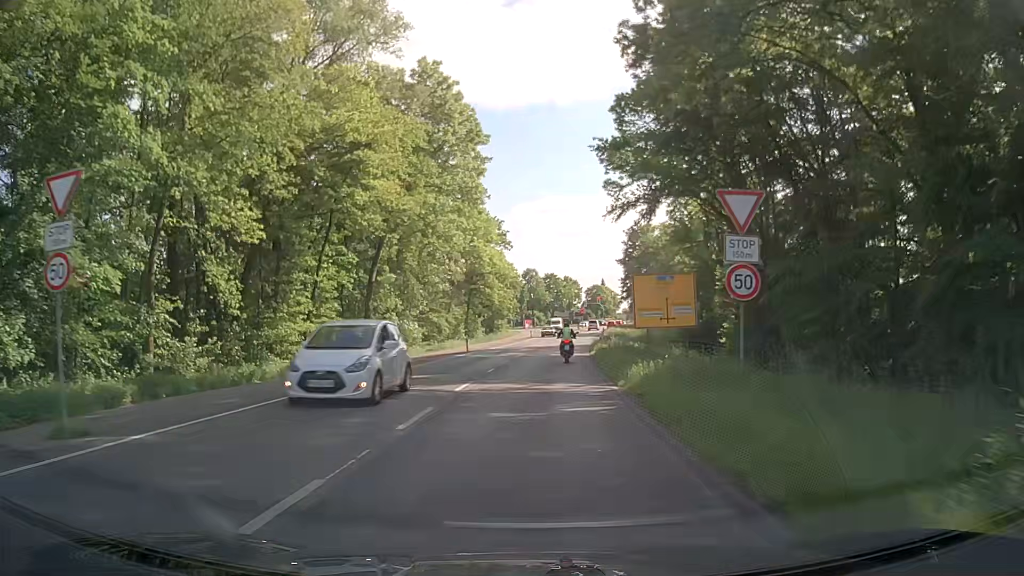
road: secondary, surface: asphalt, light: Day
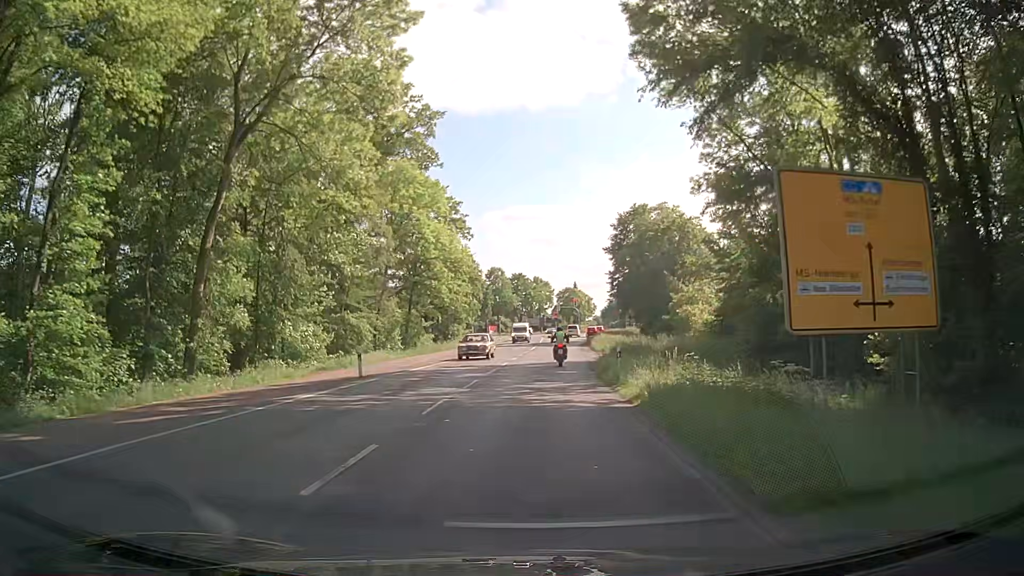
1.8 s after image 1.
(+0.4, +21.8) m; +2°
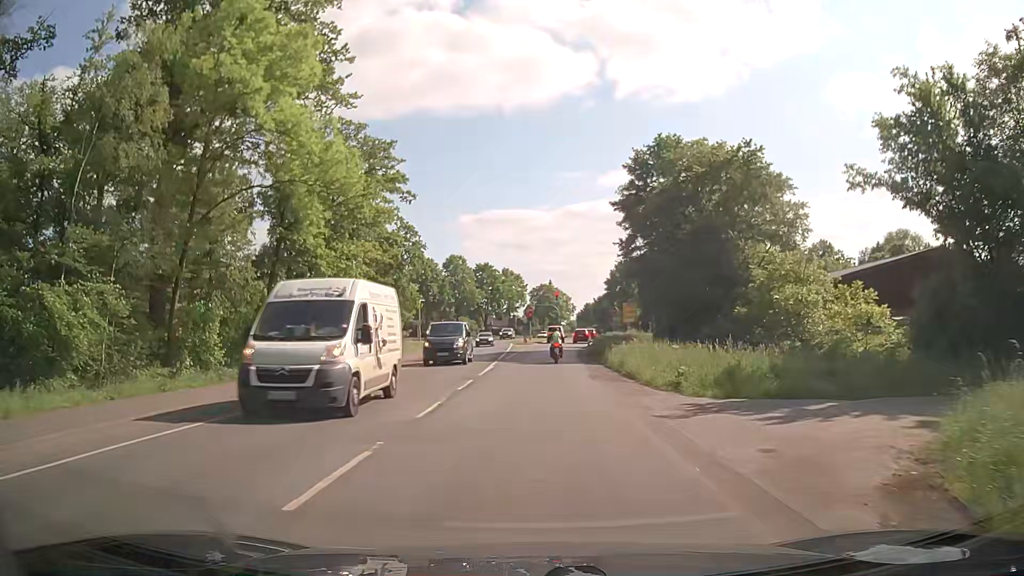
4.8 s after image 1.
(+0.8, +30.7) m; +3°
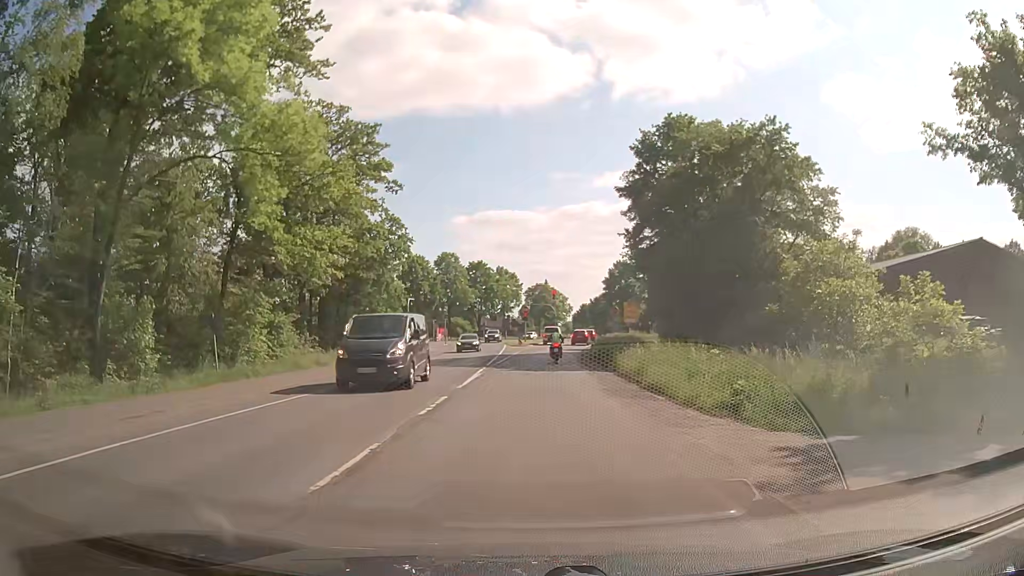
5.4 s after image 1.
(0.0, +5.3) m; +1°
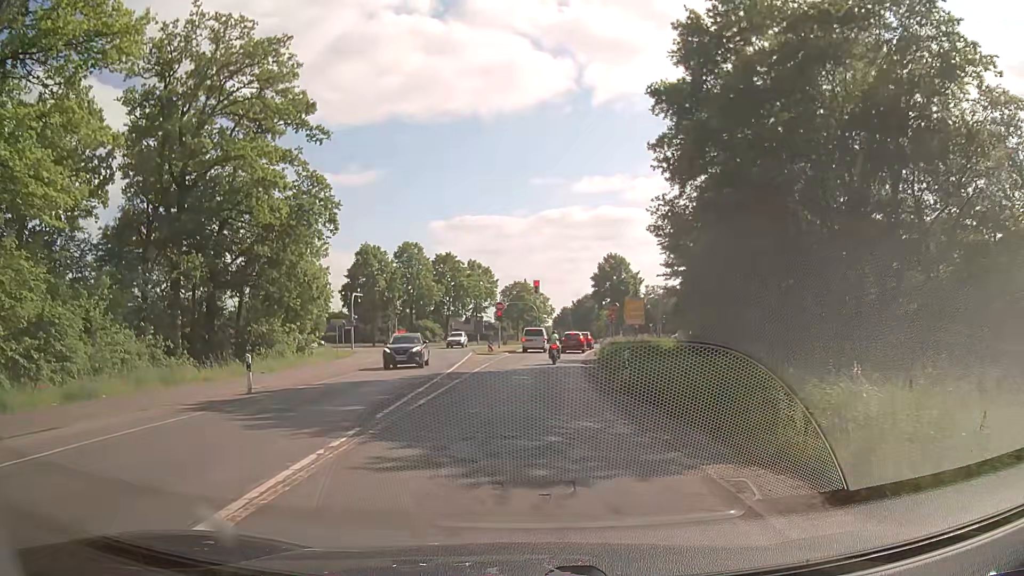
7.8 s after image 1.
(0.0, +19.0) m; +1°
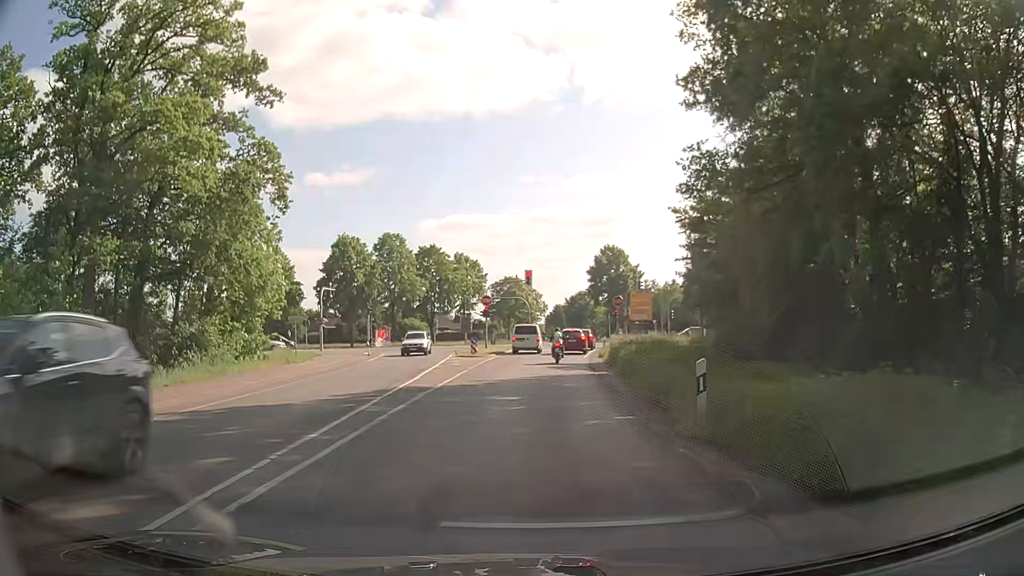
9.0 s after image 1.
(0.0, +8.3) m; +1°
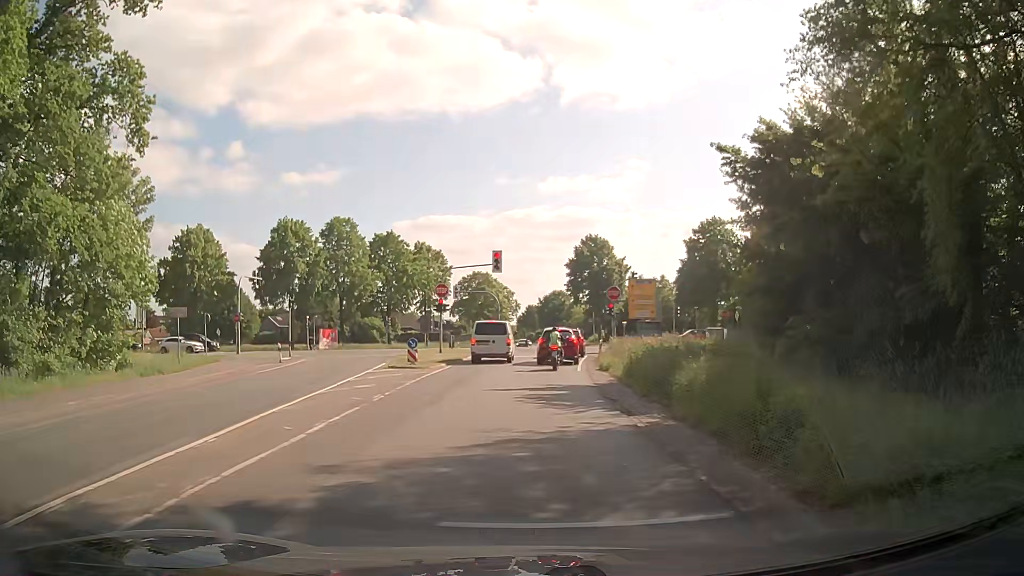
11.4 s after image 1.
(+0.1, +13.4) m; +2°
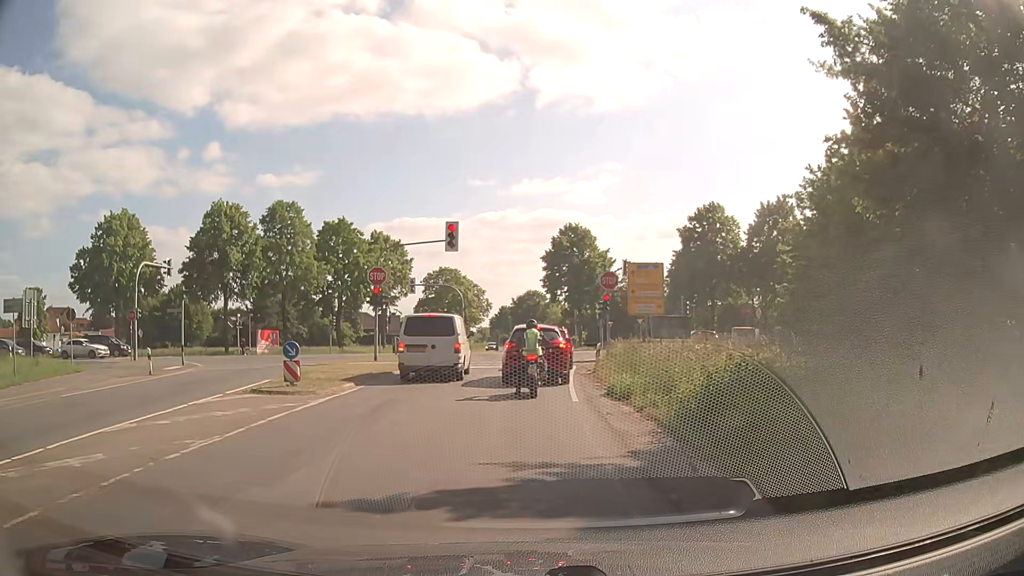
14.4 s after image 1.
(+0.3, +11.2) m; +4°
(-1, +10) (-1, +20) (-1, +30) (-1, +40) (-2, +50) (-2, +60) (-3, +70) (-4, +80) (-4, +90) (-4, +100) m
